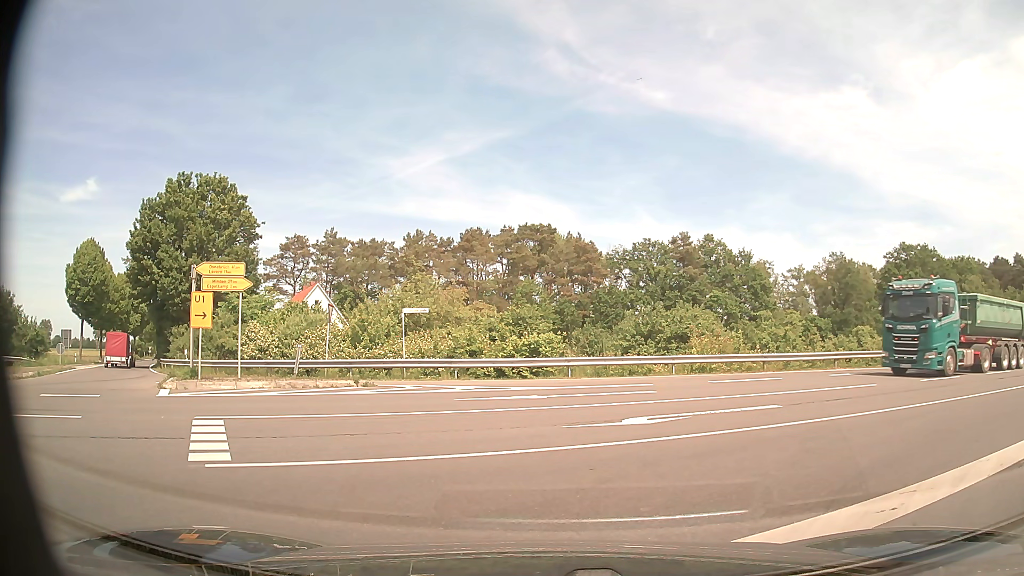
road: tertiary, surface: asphalt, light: Day
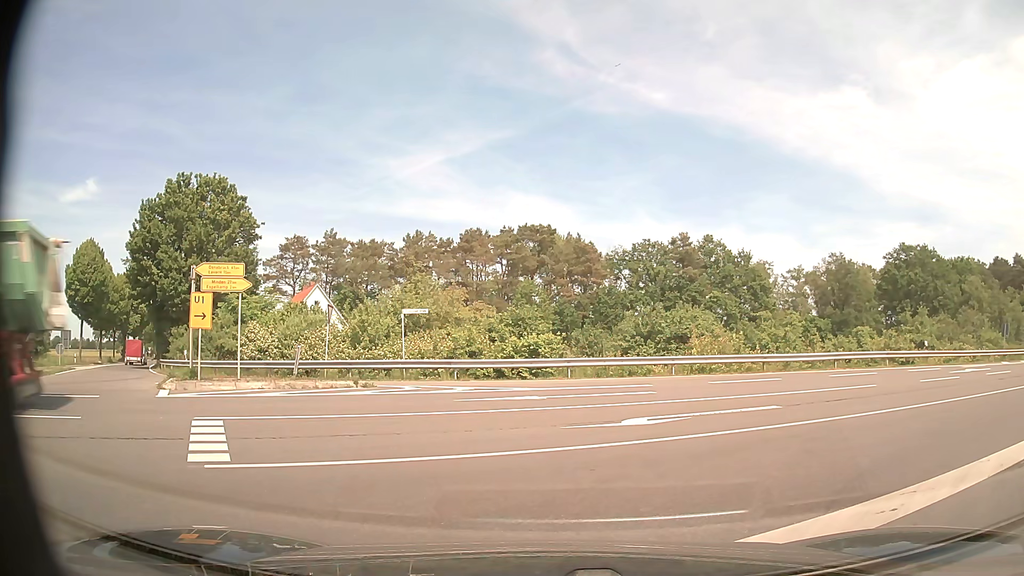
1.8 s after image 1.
(0.0, 0.0) m; 0°
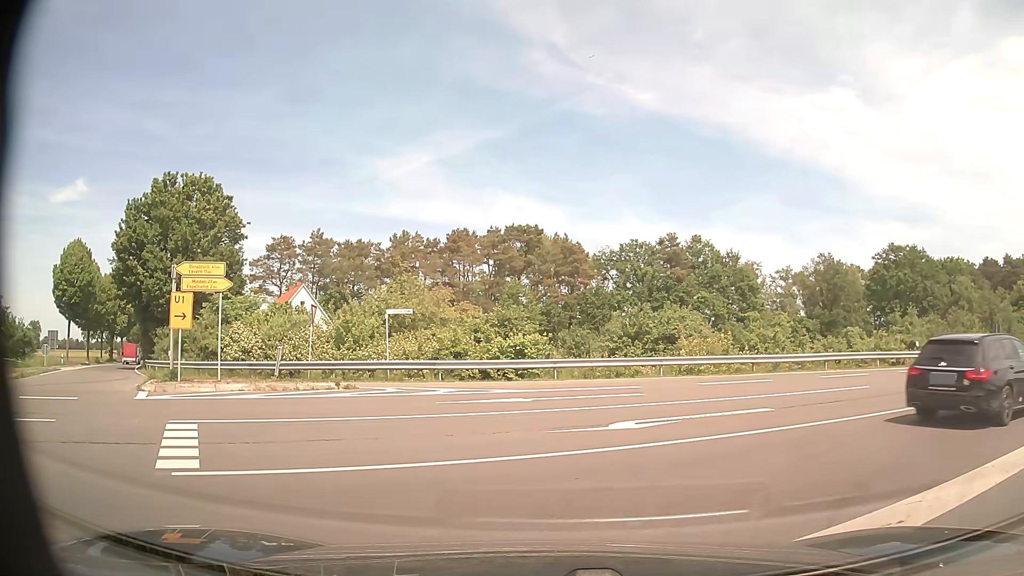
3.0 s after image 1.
(0.0, +0.4) m; 0°
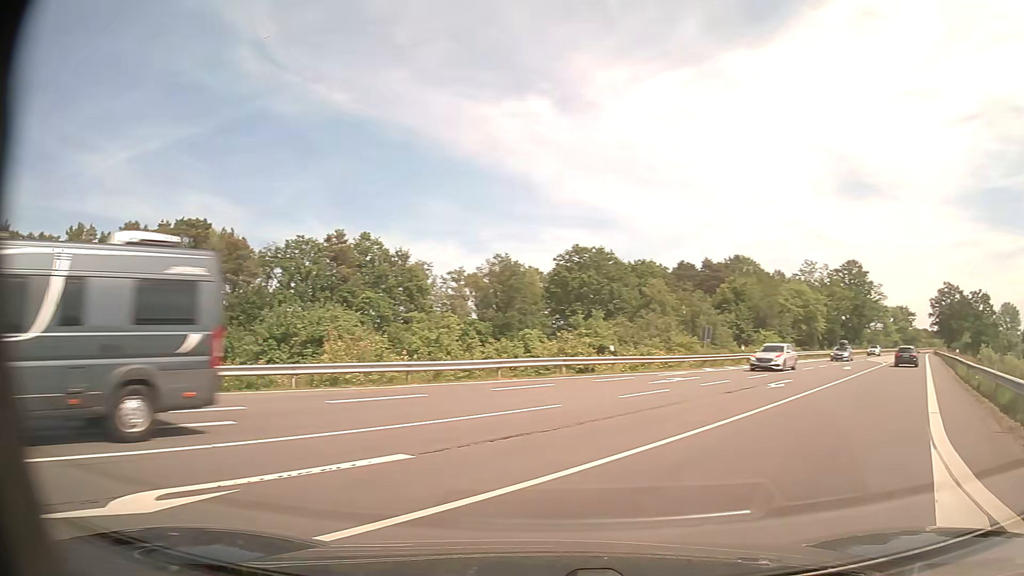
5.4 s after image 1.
(+1.5, +5.3) m; +32°
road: secondary
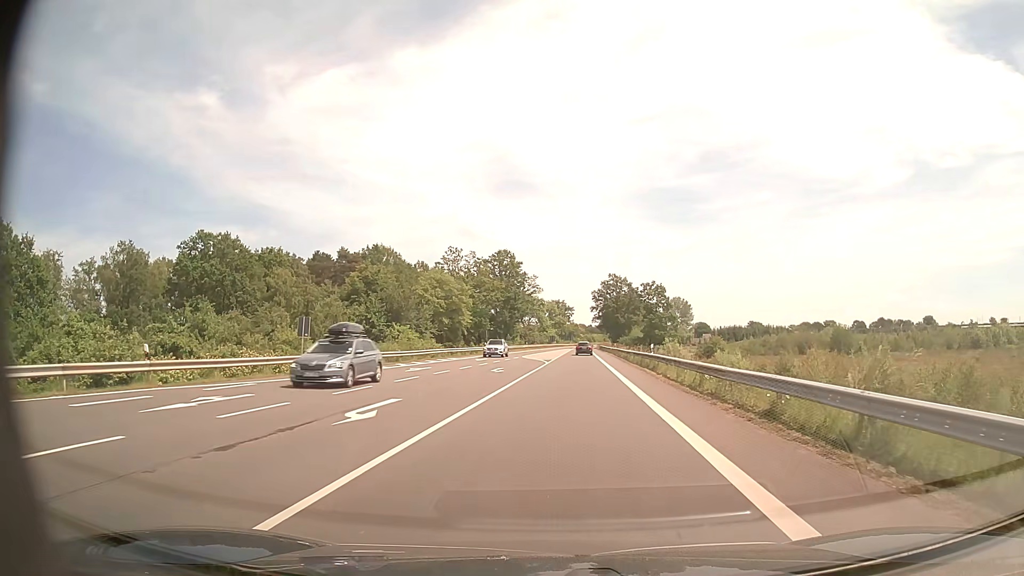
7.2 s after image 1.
(+4.1, +10.7) m; +30°
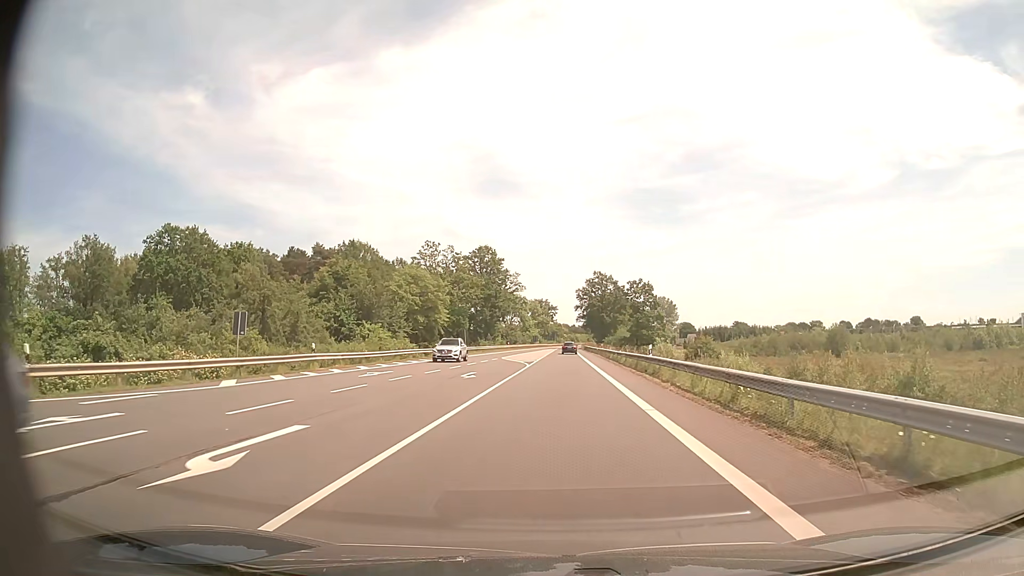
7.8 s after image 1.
(+0.1, +5.4) m; +1°
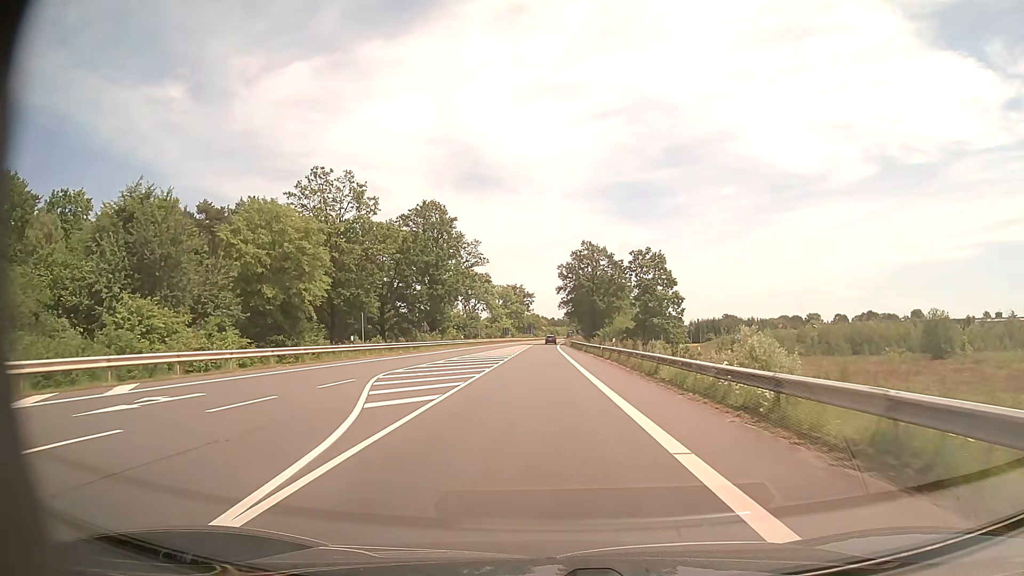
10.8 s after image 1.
(+1.1, +37.0) m; +2°
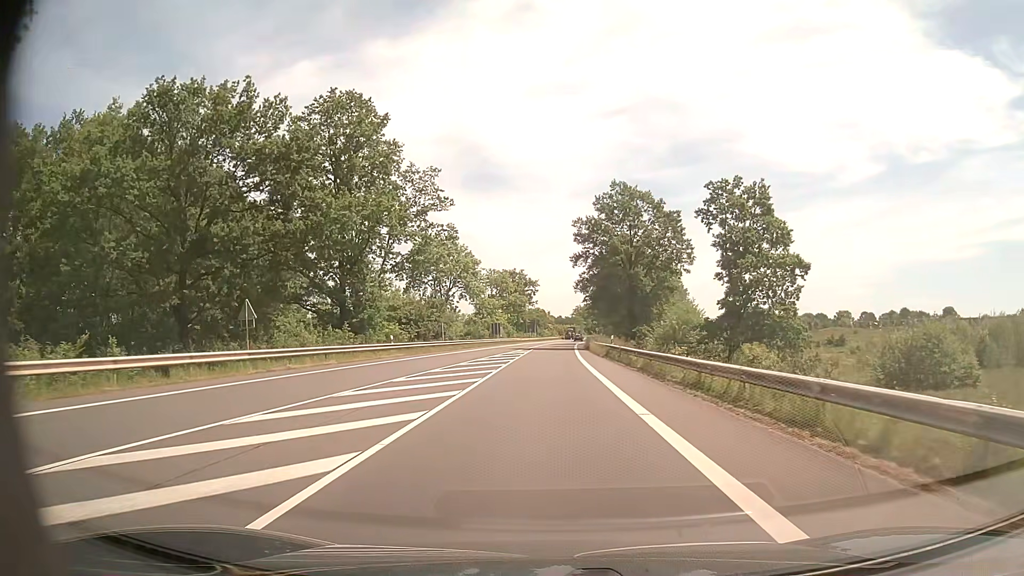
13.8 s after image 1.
(-0.2, +41.7) m; -1°
(0, +10) (0, +20) (0, +30) (+1, +40) (+1, +50) (+1, +60) (+1, +70) (+2, +80) (+2, +90) (+3, +100) m
